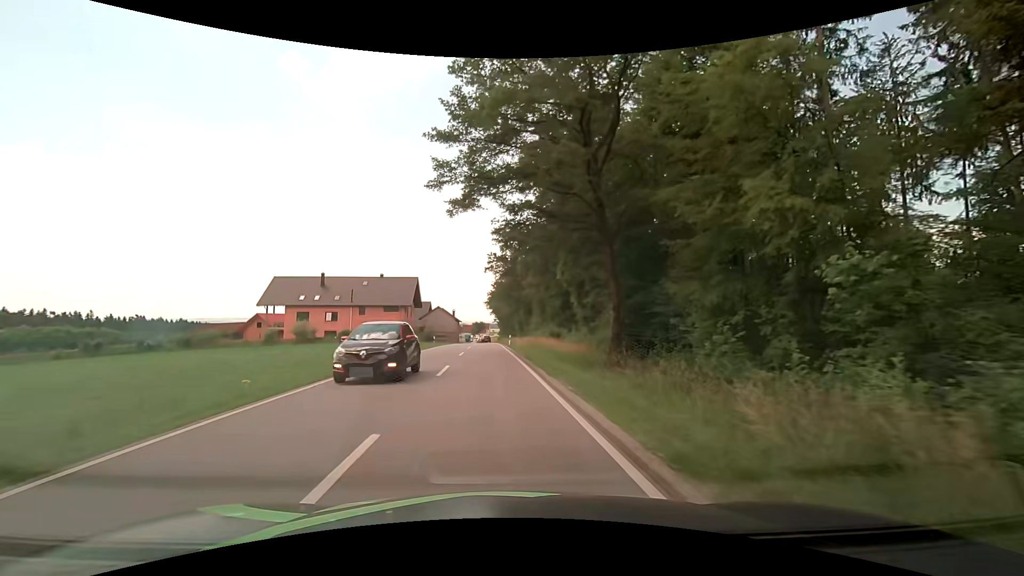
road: secondary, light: Day
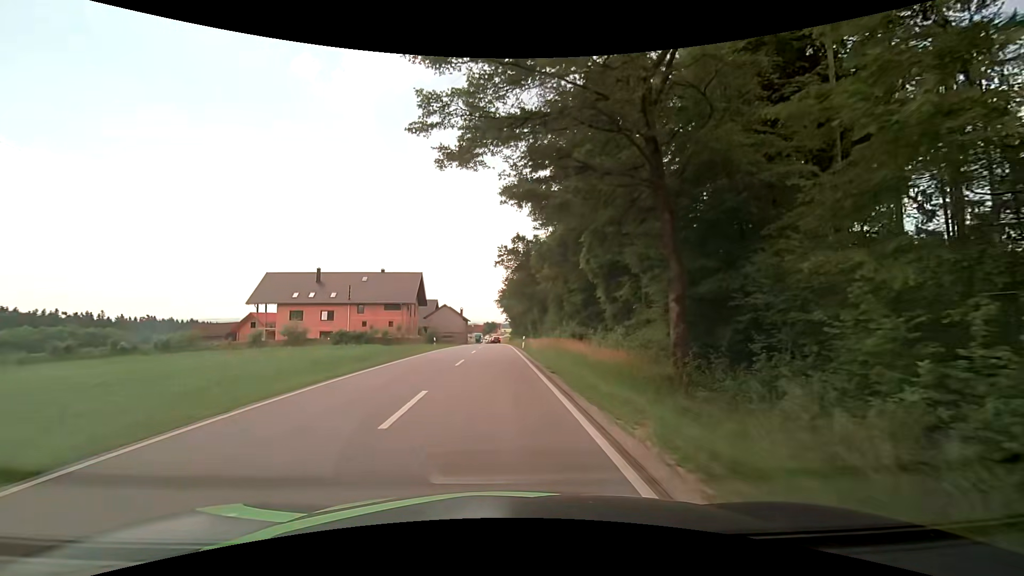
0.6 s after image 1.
(-0.1, +7.6) m; -1°
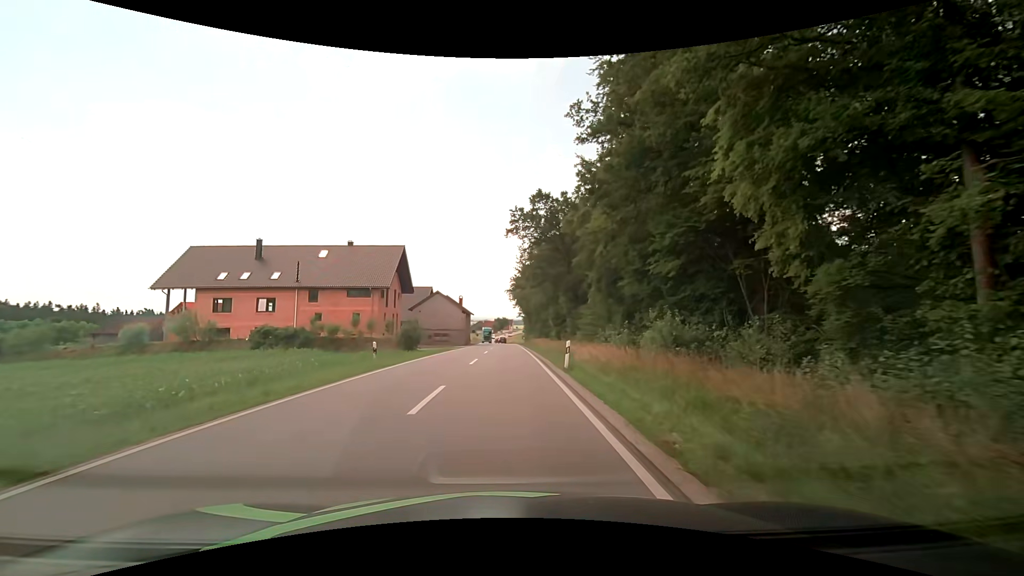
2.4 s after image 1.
(-0.4, +22.9) m; -1°
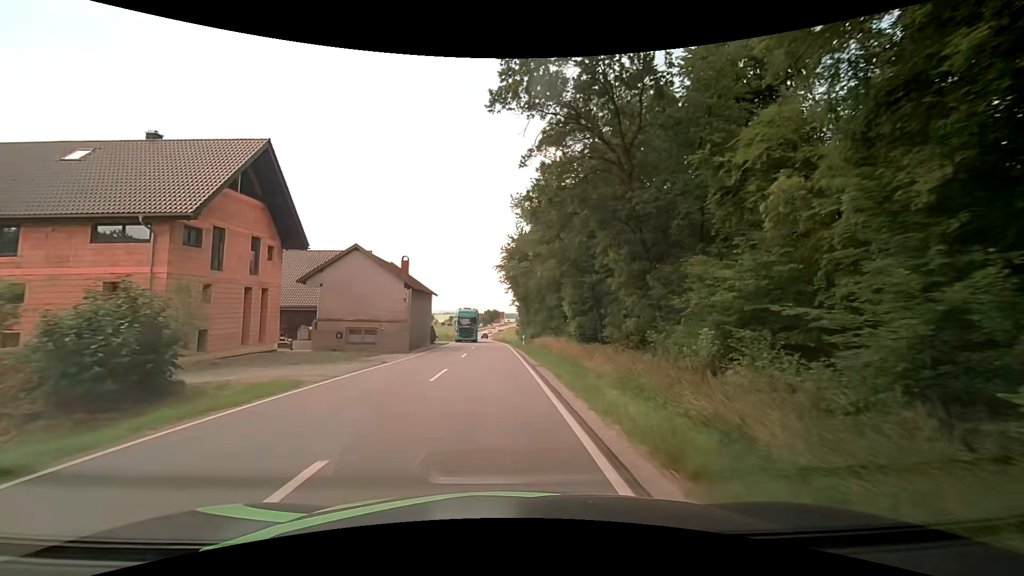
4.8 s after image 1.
(+0.5, +30.7) m; +2°
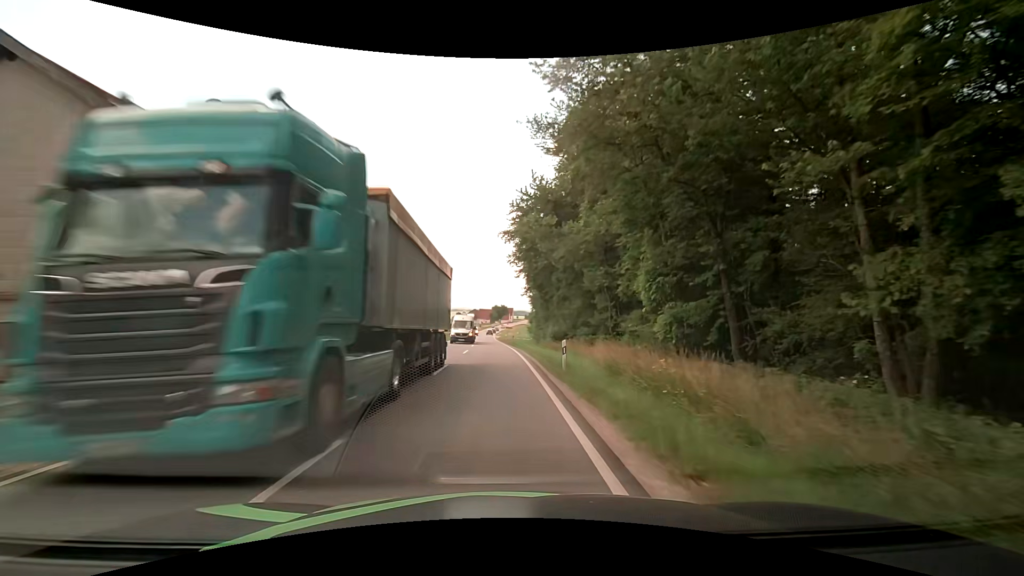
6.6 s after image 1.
(-0.5, +23.2) m; -2°
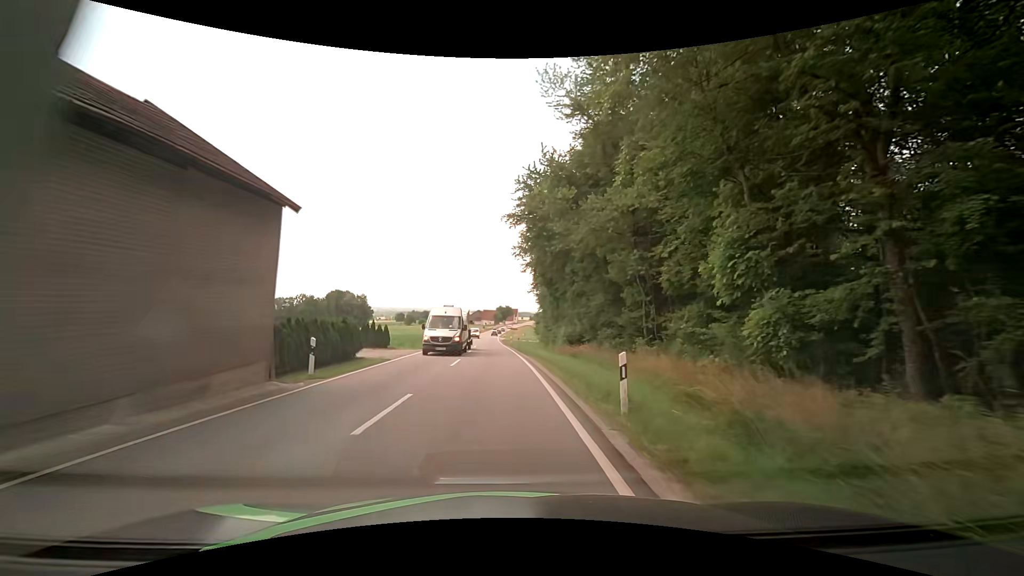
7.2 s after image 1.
(0.0, +7.7) m; 0°
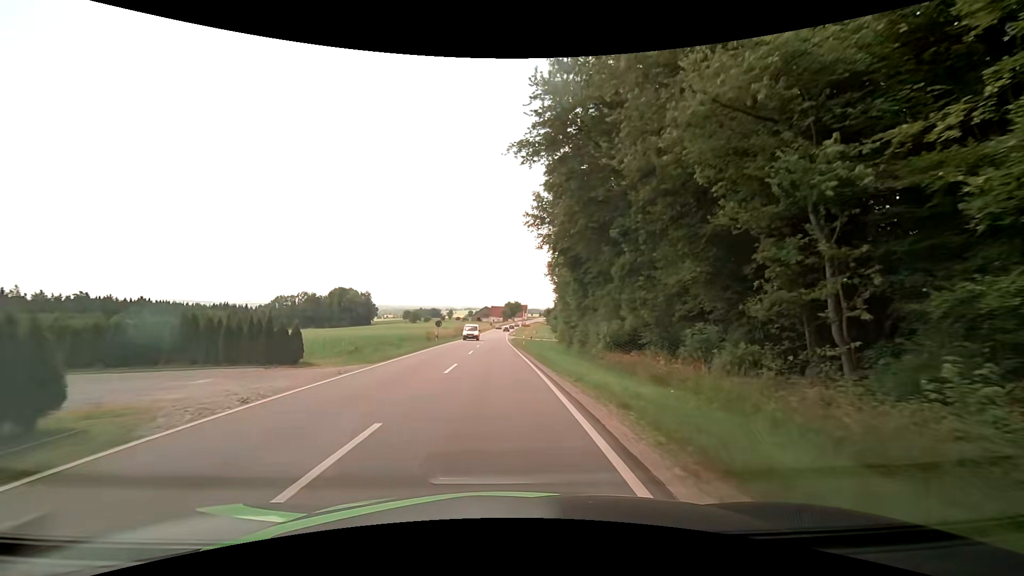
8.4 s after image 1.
(-0.1, +15.4) m; -1°
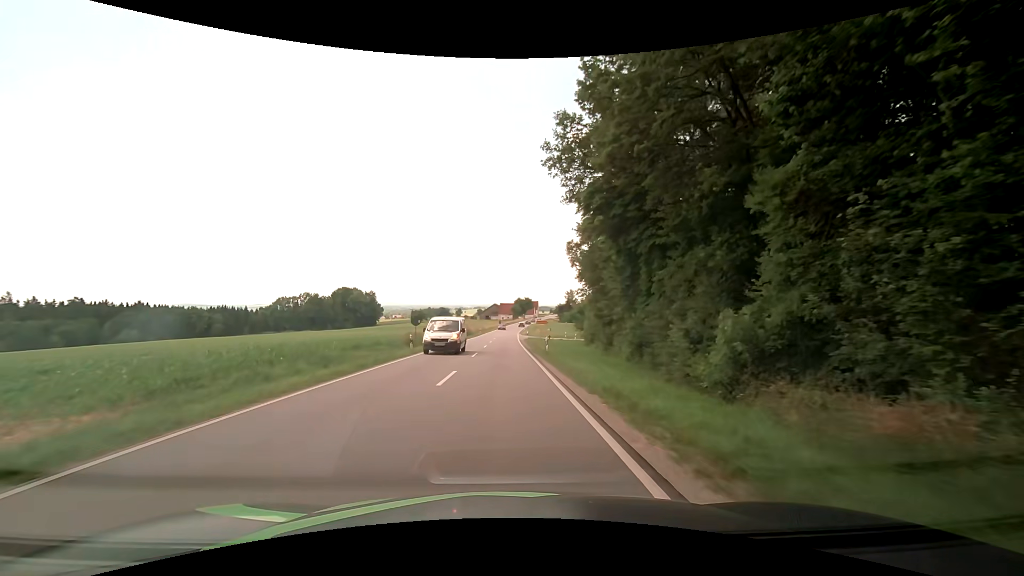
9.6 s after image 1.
(-0.2, +15.4) m; -1°
(0, +10) (0, +20) (0, +30) (0, +40) (0, +50) (0, +60) (0, +70) (0, +80) (+1, +90) (+1, +100) m
